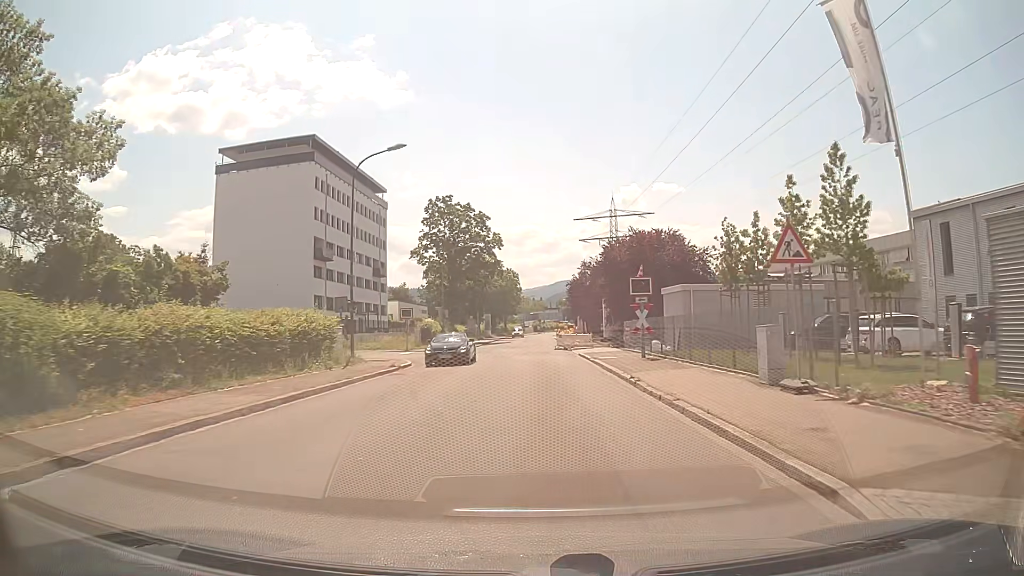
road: unclassified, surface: asphalt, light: Day
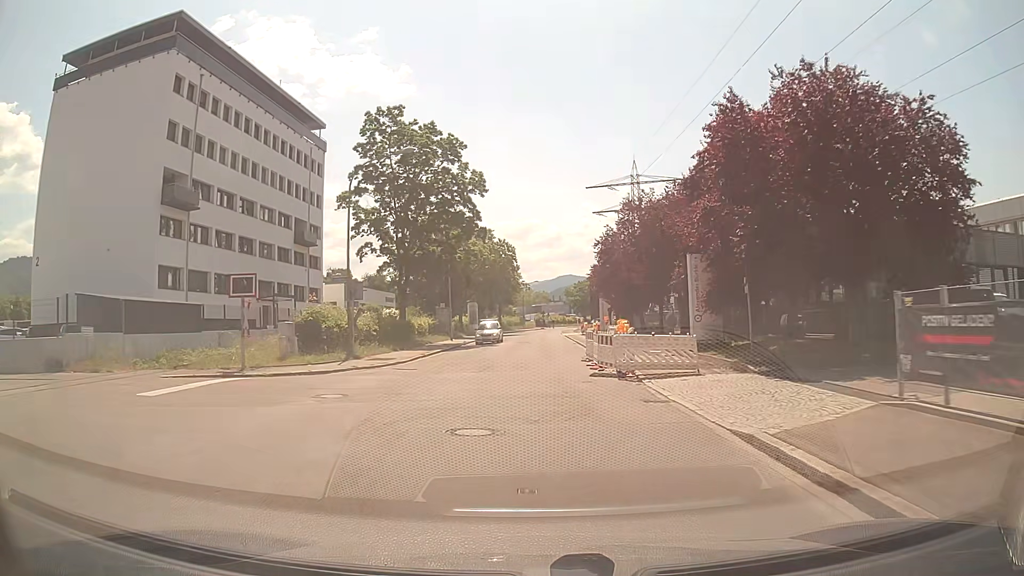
(+0.1, +29.0) m; 0°
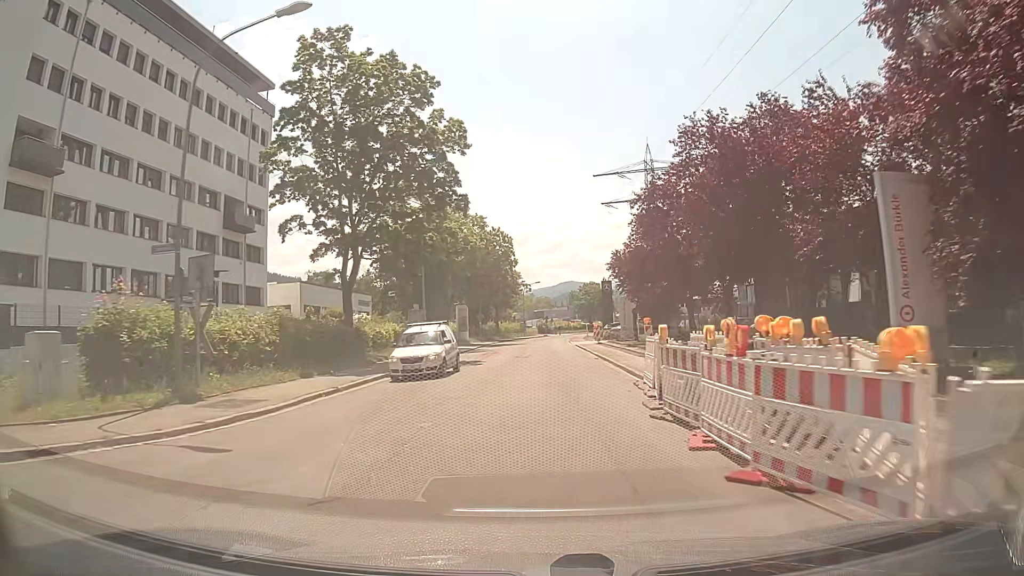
(0.0, +14.0) m; 0°
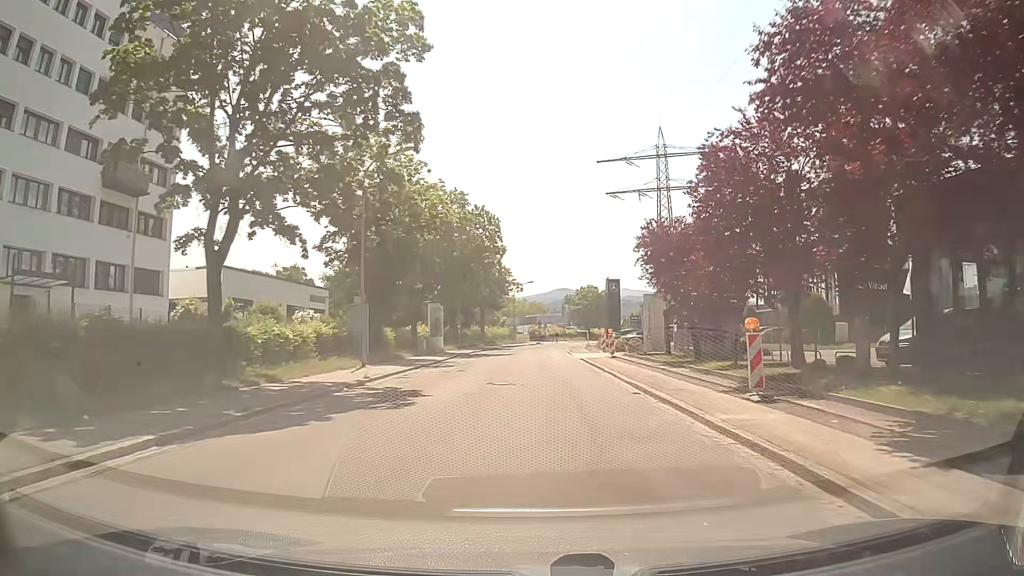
(0.0, +13.5) m; +1°
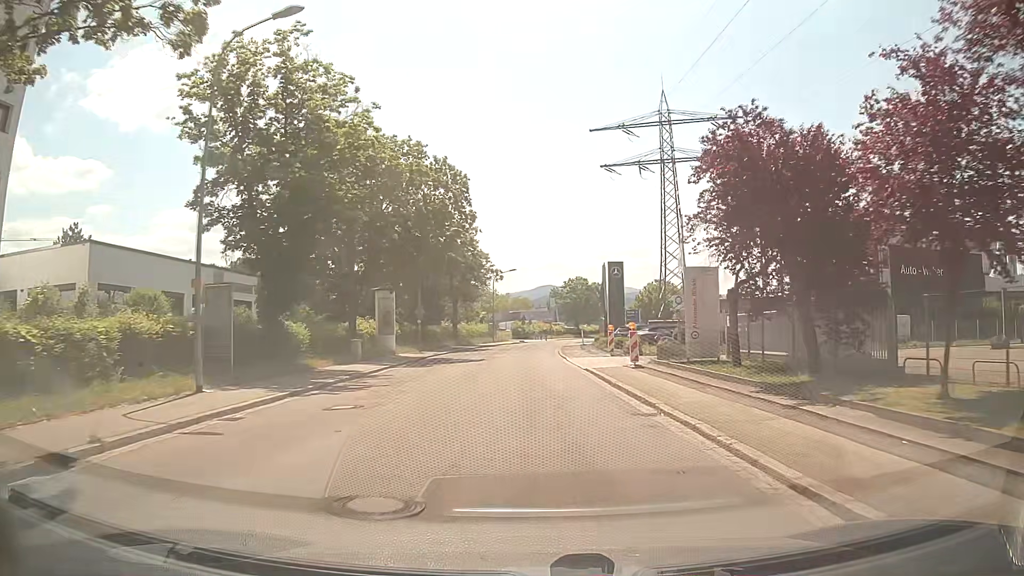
(+0.2, +13.3) m; +2°
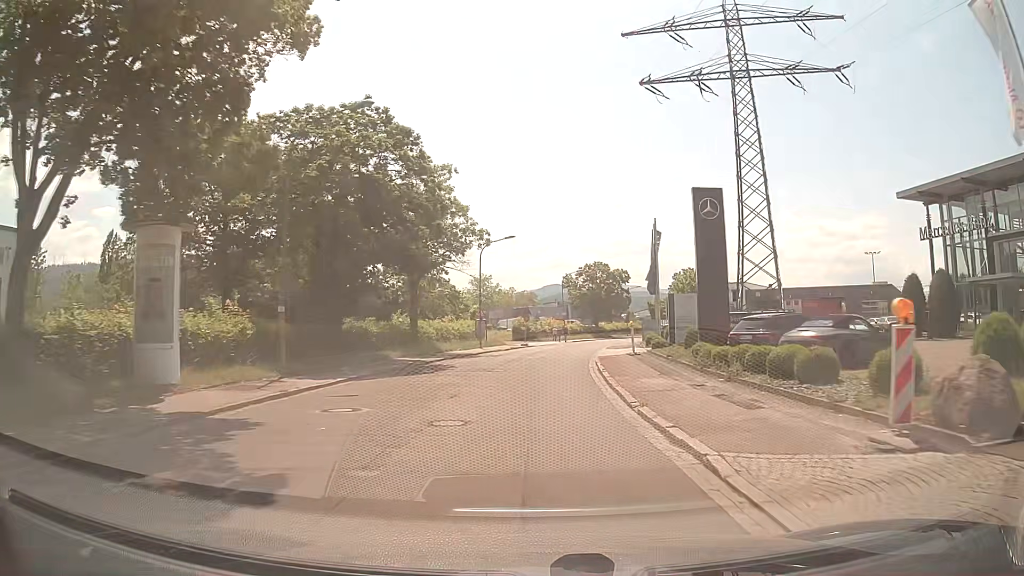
(-0.2, +26.8) m; -1°
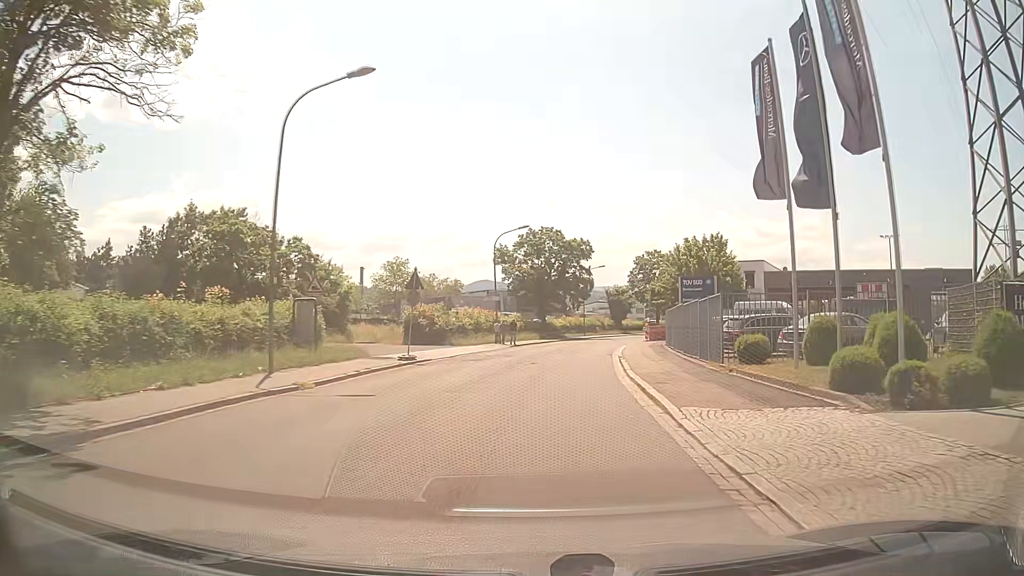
(+1.1, +33.1) m; +6°
